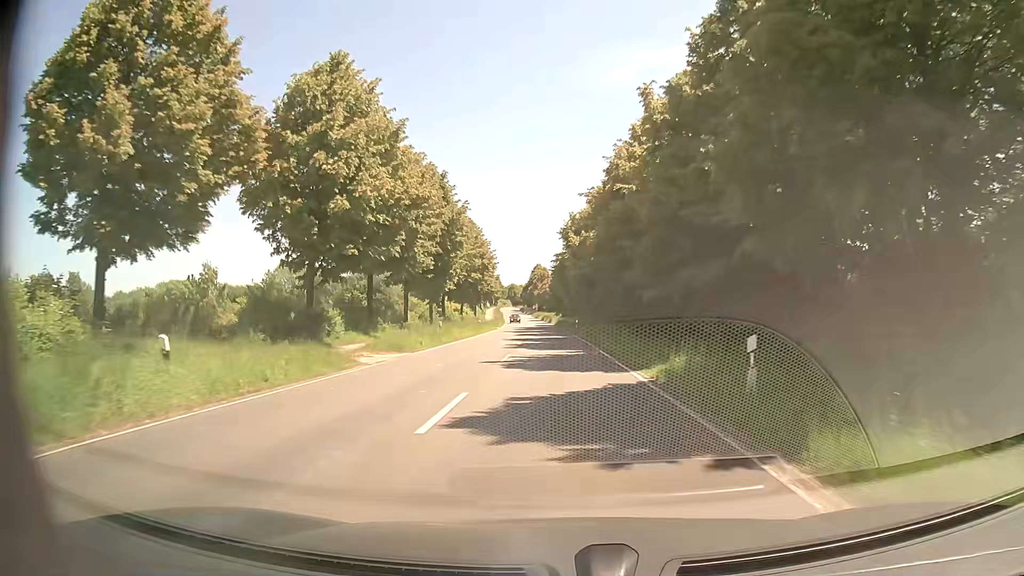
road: secondary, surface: asphalt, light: Day
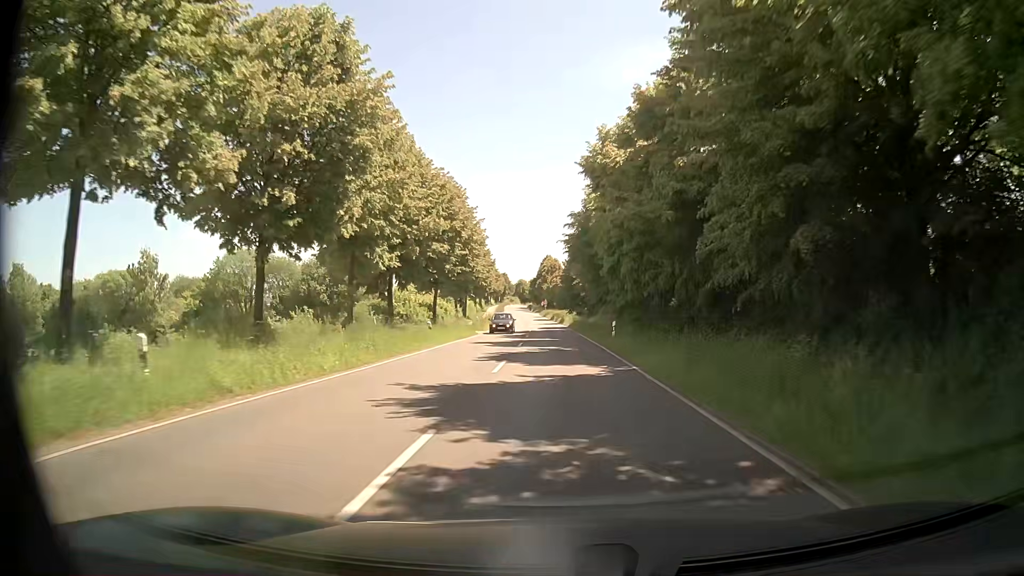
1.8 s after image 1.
(-0.4, +28.2) m; -1°
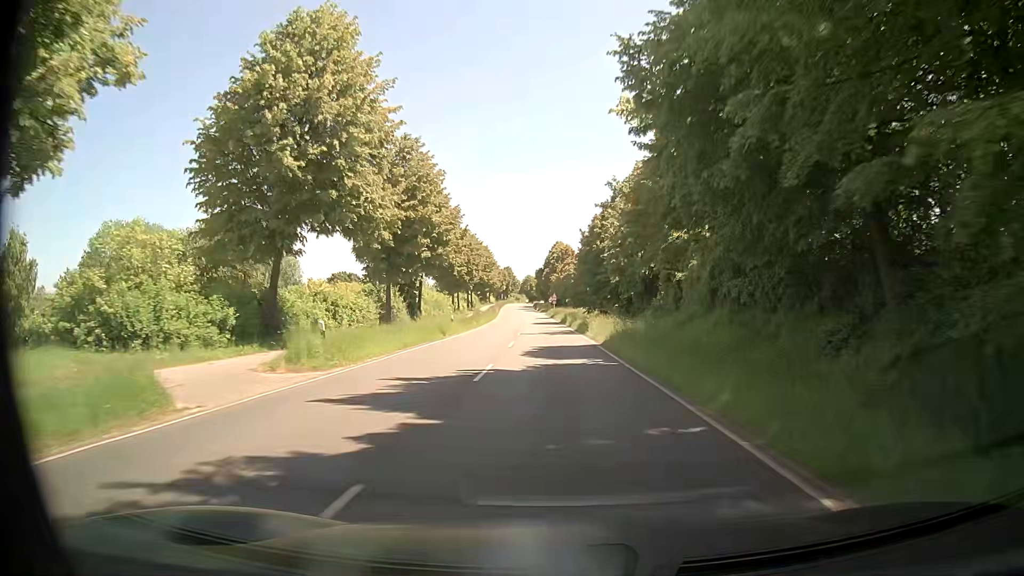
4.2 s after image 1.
(-0.4, +39.0) m; -1°
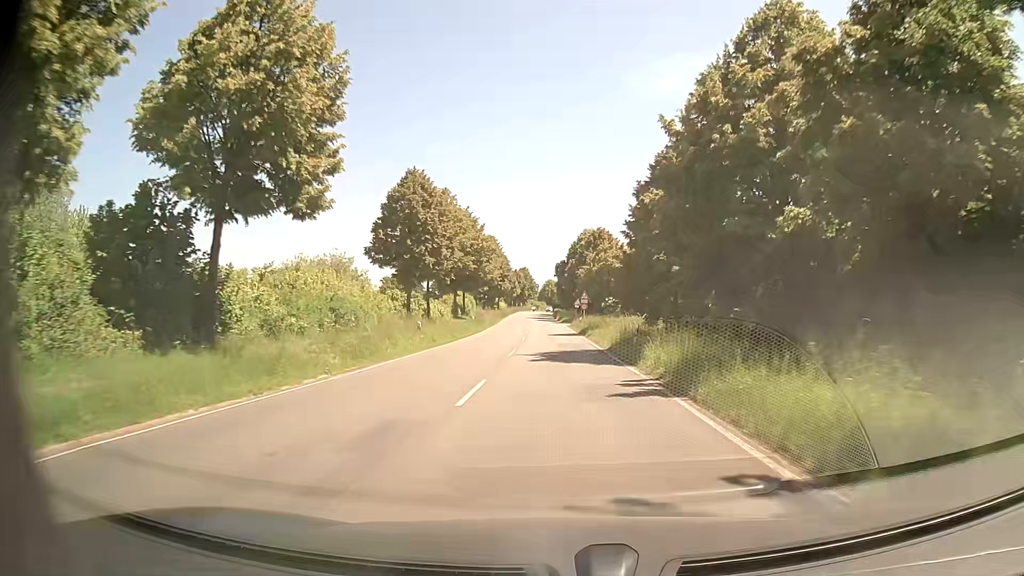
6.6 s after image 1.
(-0.6, +39.7) m; -2°
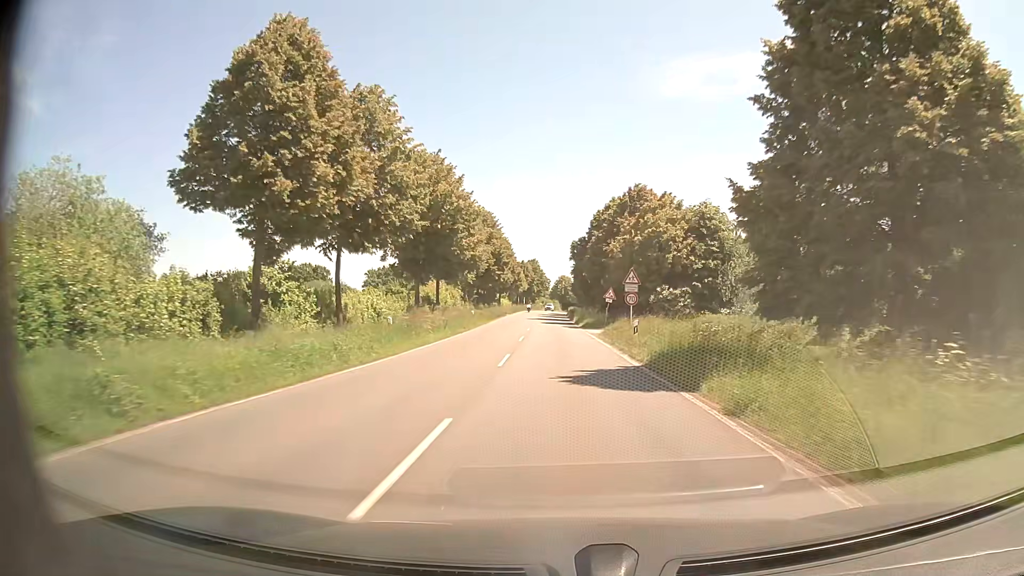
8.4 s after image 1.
(-0.5, +29.9) m; -1°
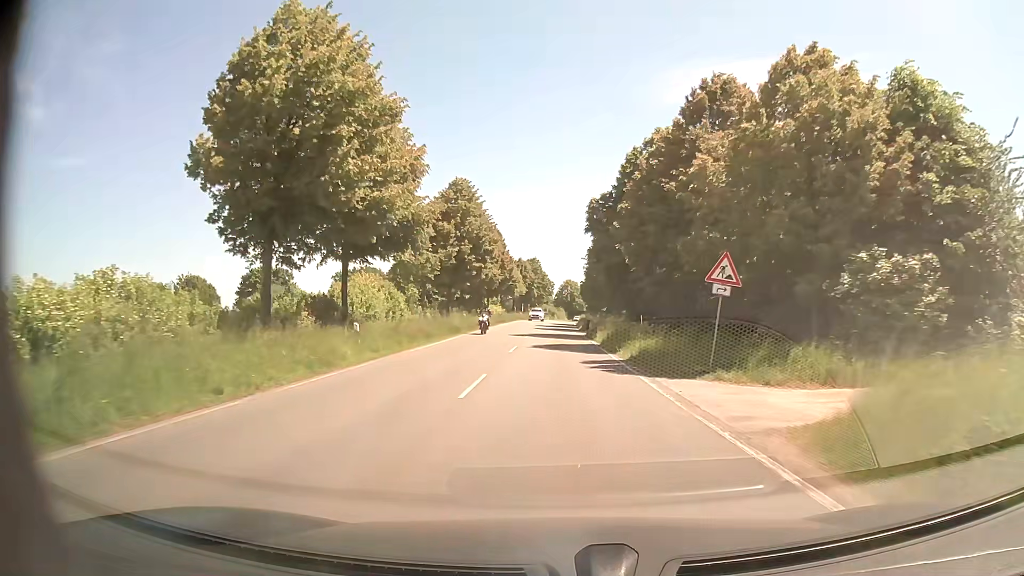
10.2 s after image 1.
(-0.2, +29.8) m; 0°
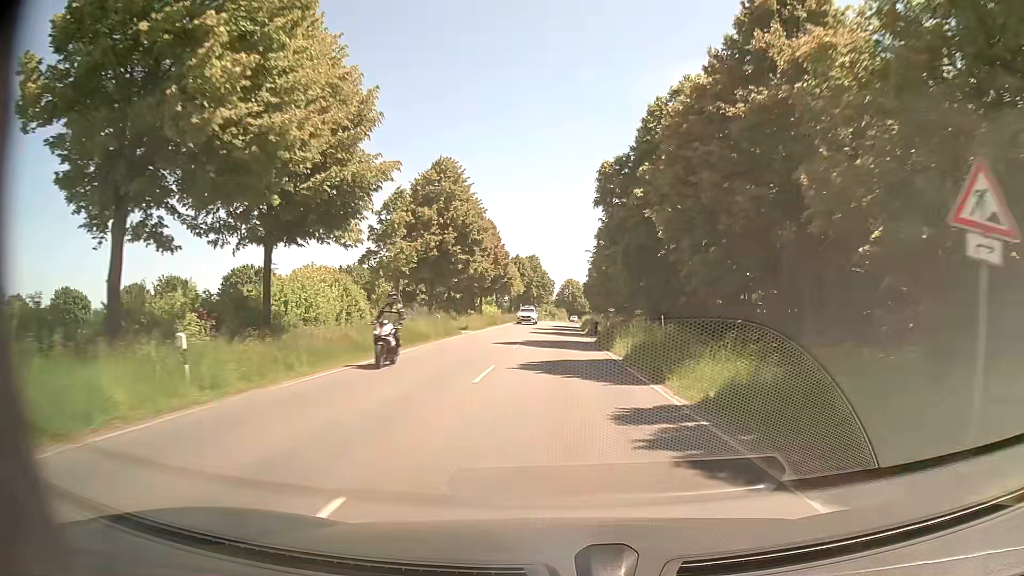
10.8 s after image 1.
(0.0, +10.0) m; 0°
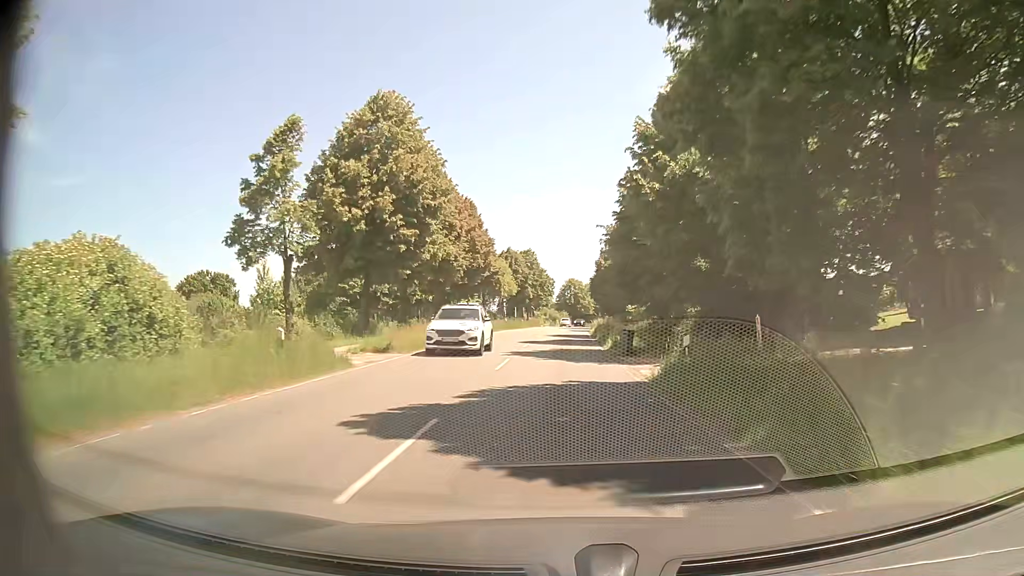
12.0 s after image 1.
(-0.1, +20.1) m; 0°
(0, +10) (0, +20) (0, +30) (0, +40) (0, +50) (+1, +60) (+1, +70) (+1, +80) (+2, +90) (+3, +100) m
